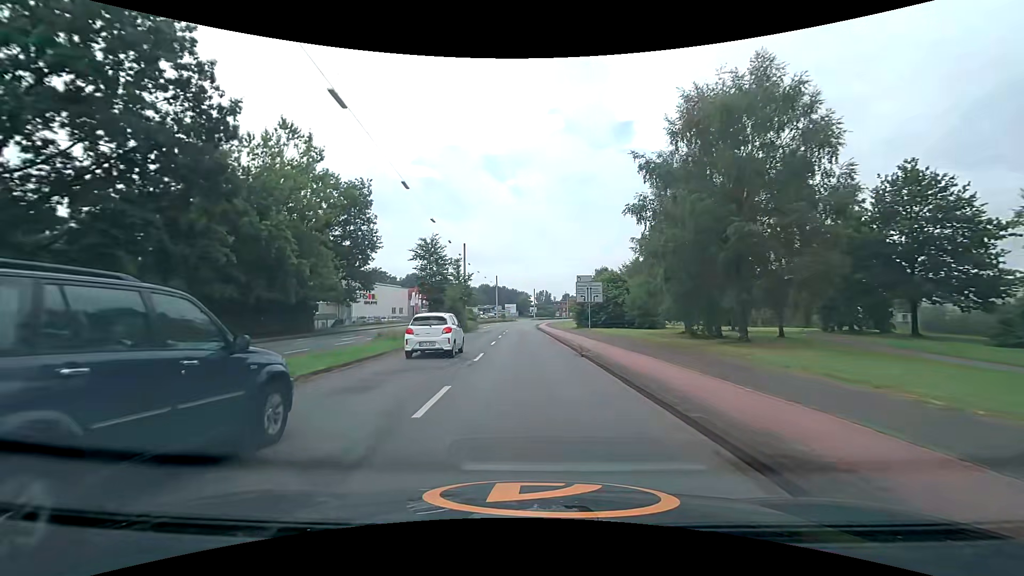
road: secondary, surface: asphalt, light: Day
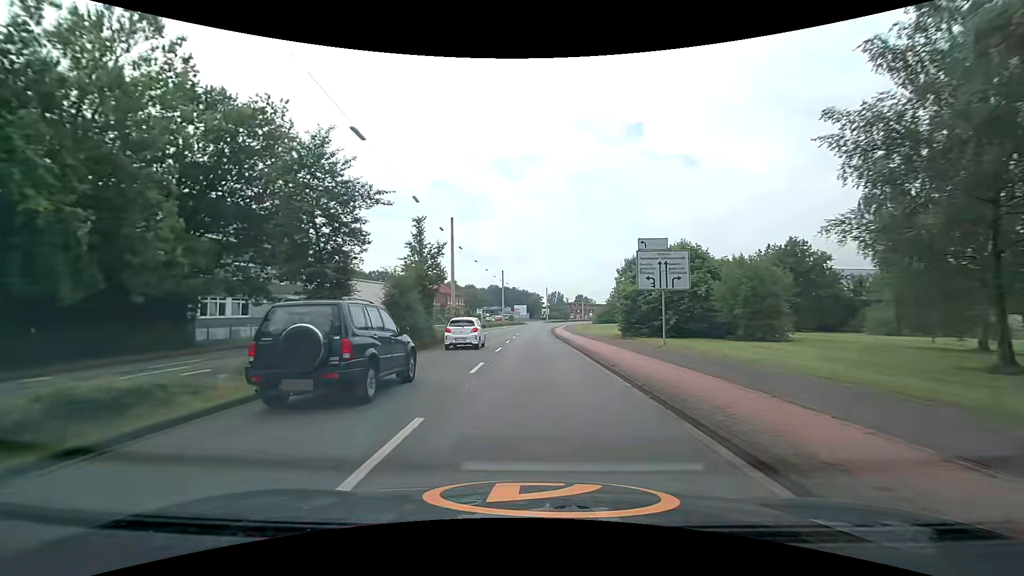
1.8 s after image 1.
(-0.4, +20.7) m; -2°
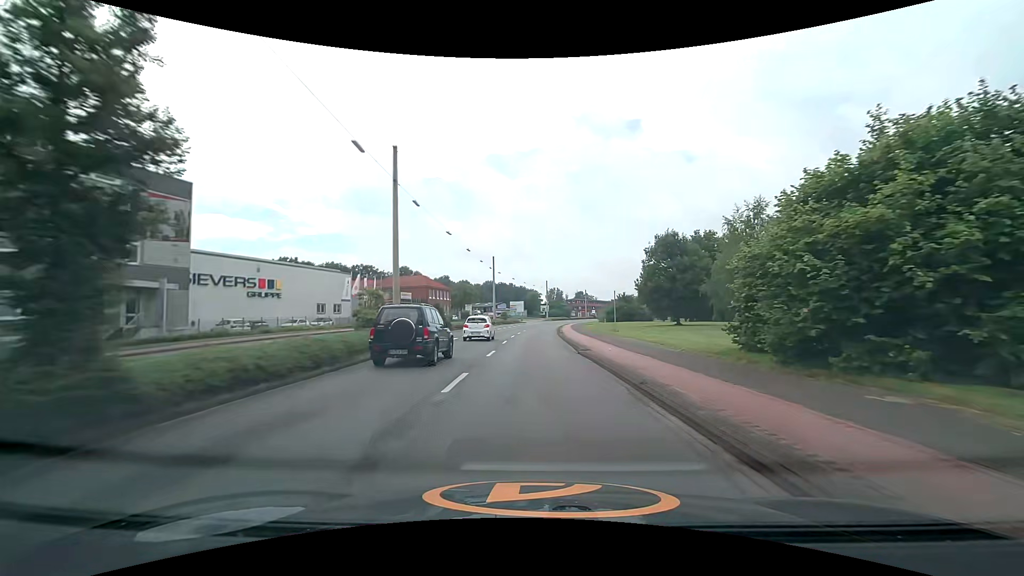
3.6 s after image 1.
(+0.2, +21.3) m; 0°
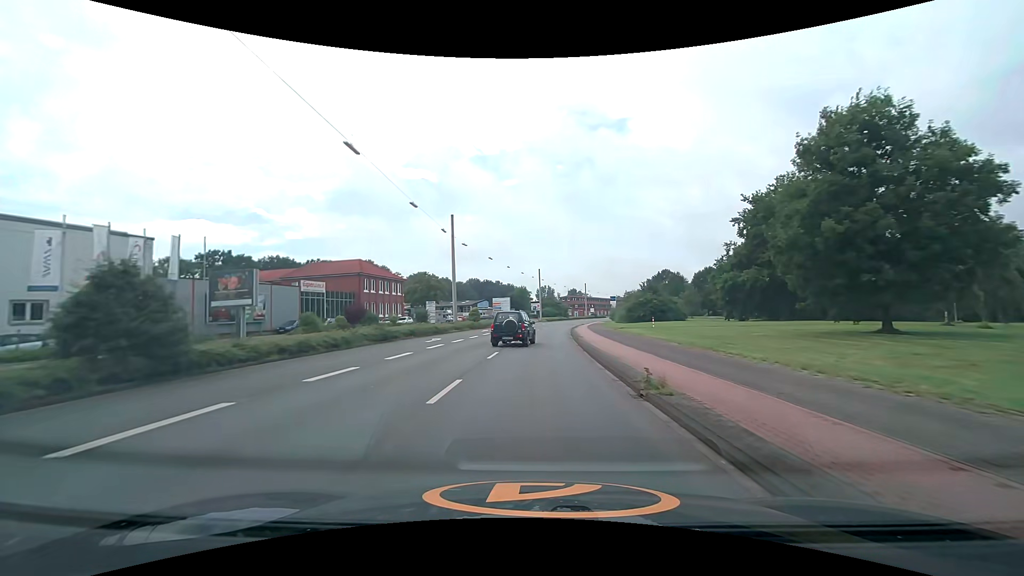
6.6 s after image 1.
(+0.7, +36.6) m; +2°
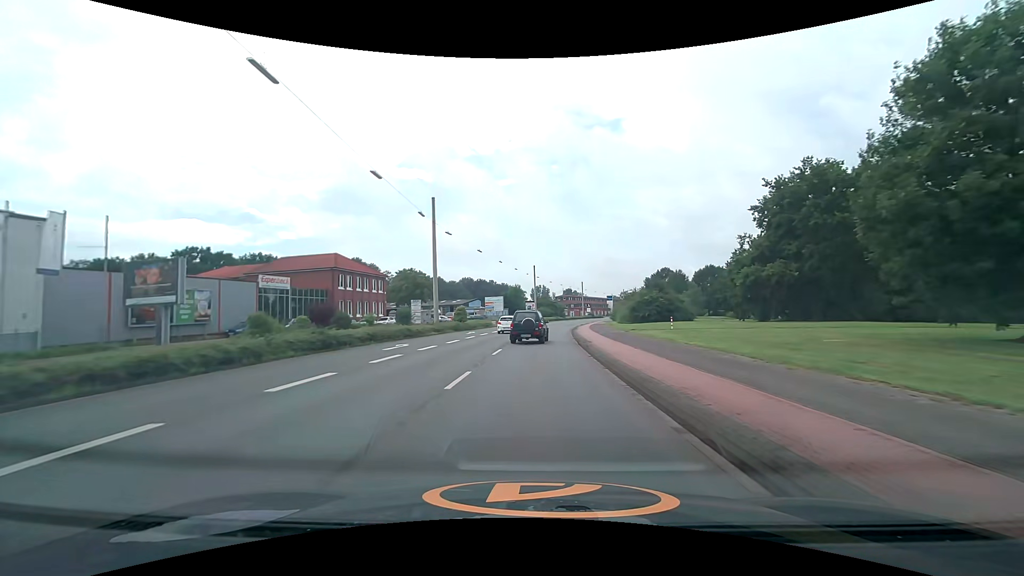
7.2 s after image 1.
(0.0, +7.4) m; 0°
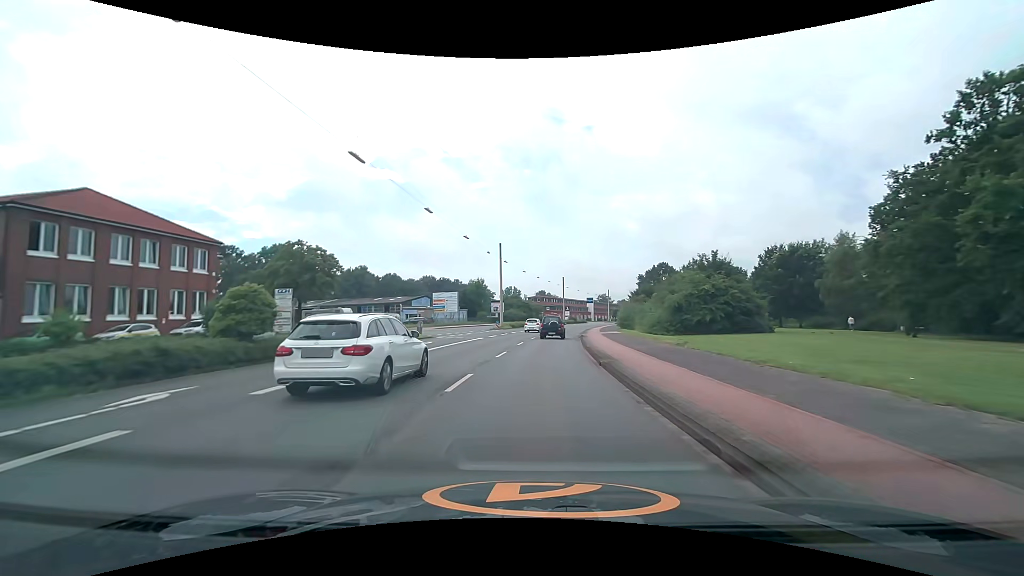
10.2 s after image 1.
(+1.1, +35.7) m; +3°
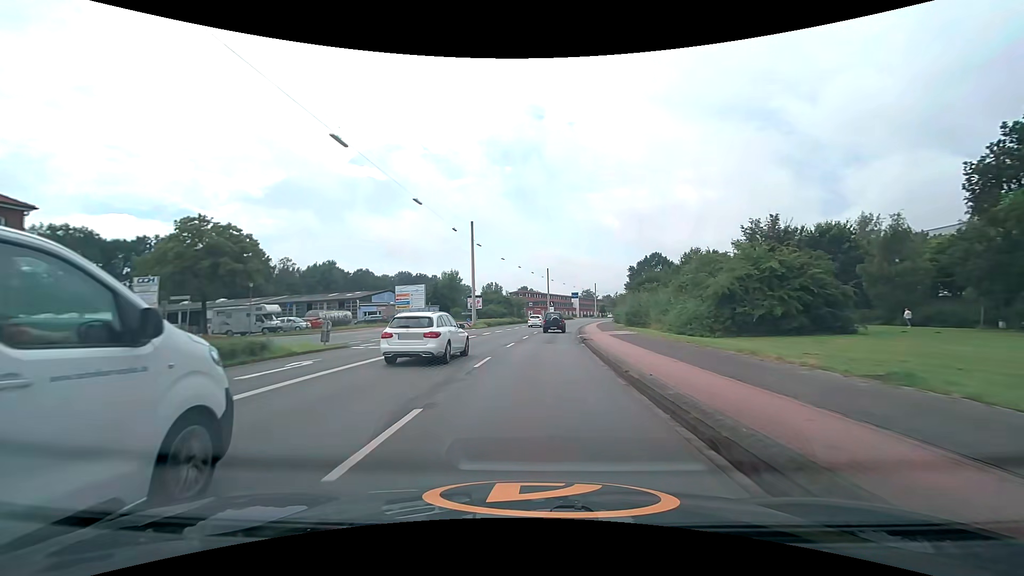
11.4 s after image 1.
(+0.2, +13.9) m; +2°
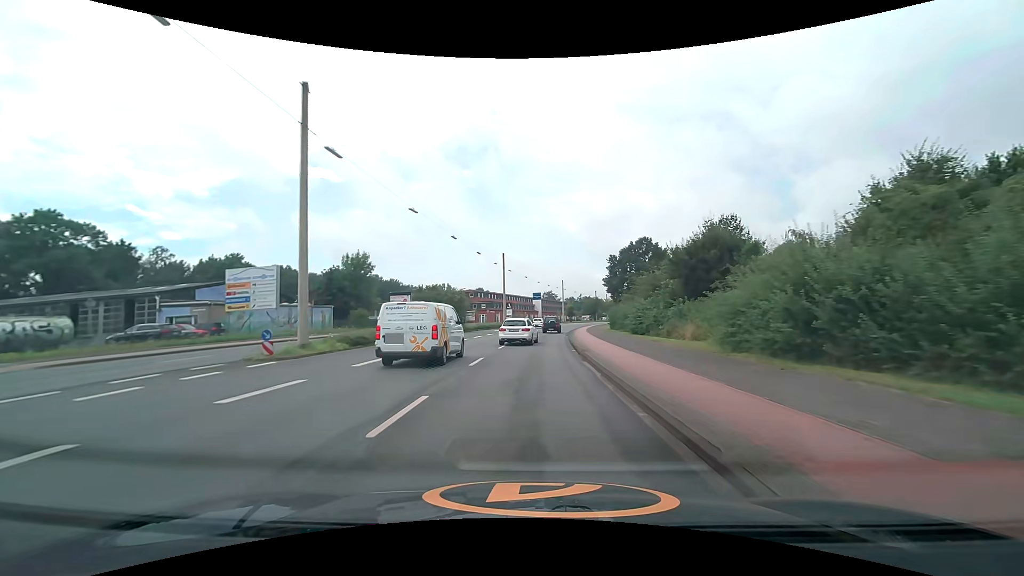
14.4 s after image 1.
(+1.5, +33.9) m; +4°
(0, +10) (0, +20) (+1, +30) (+1, +40) (+2, +50) (+3, +60) (+4, +70) (+6, +80) (+8, +90) (+9, +99) m
